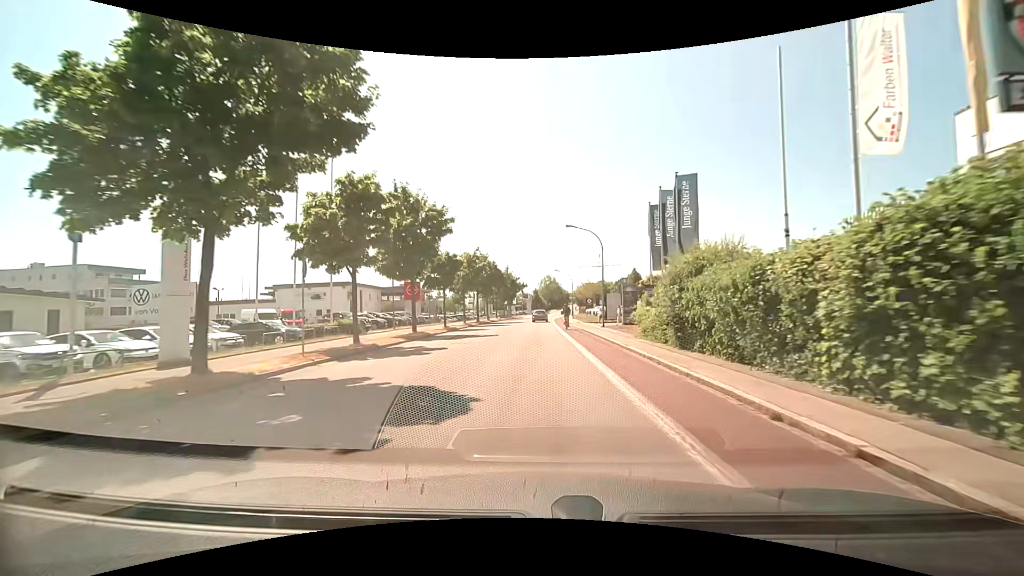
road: tertiary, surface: asphalt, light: Day
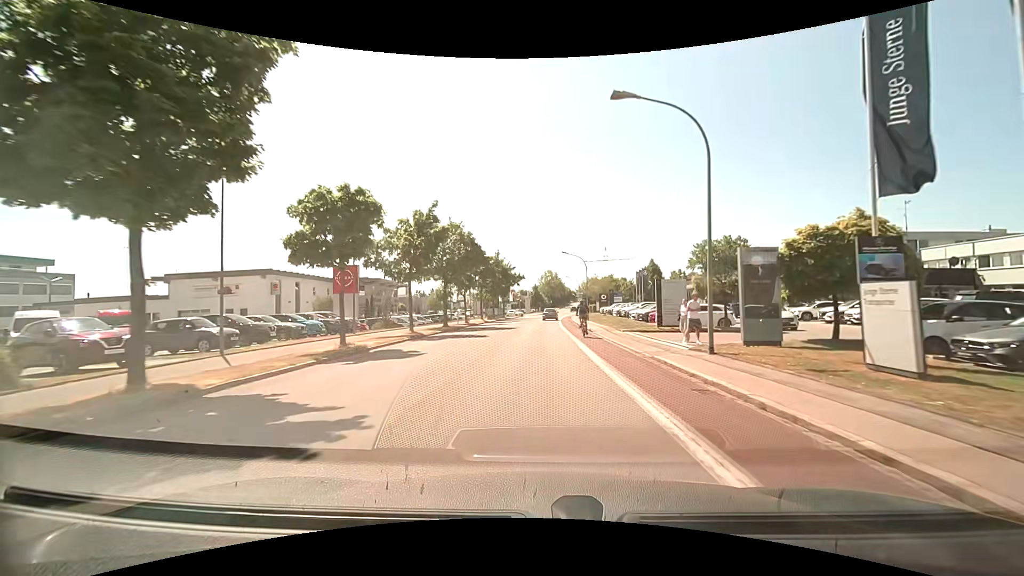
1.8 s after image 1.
(-0.2, +21.6) m; 0°
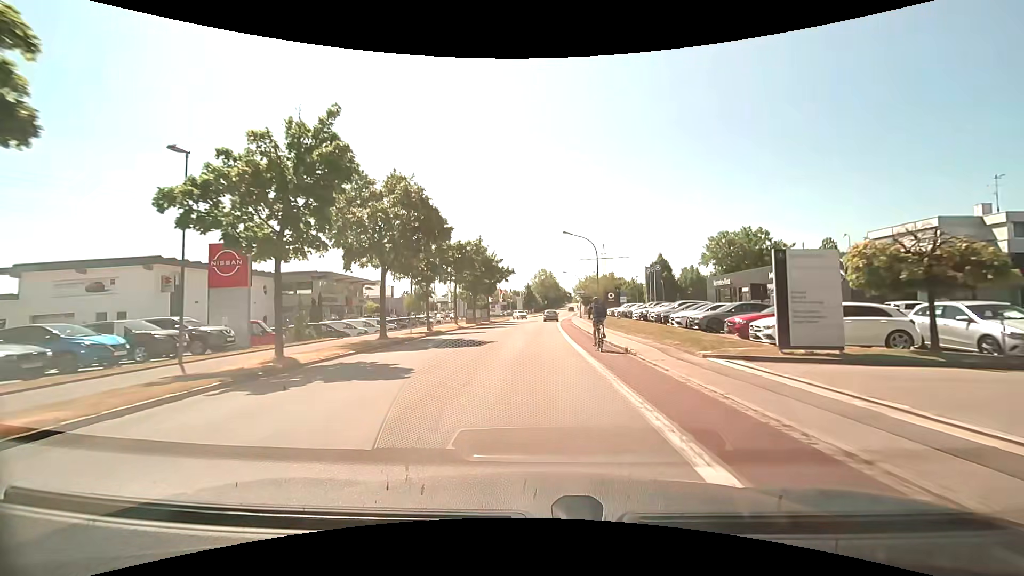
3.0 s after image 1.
(+0.1, +14.5) m; +1°
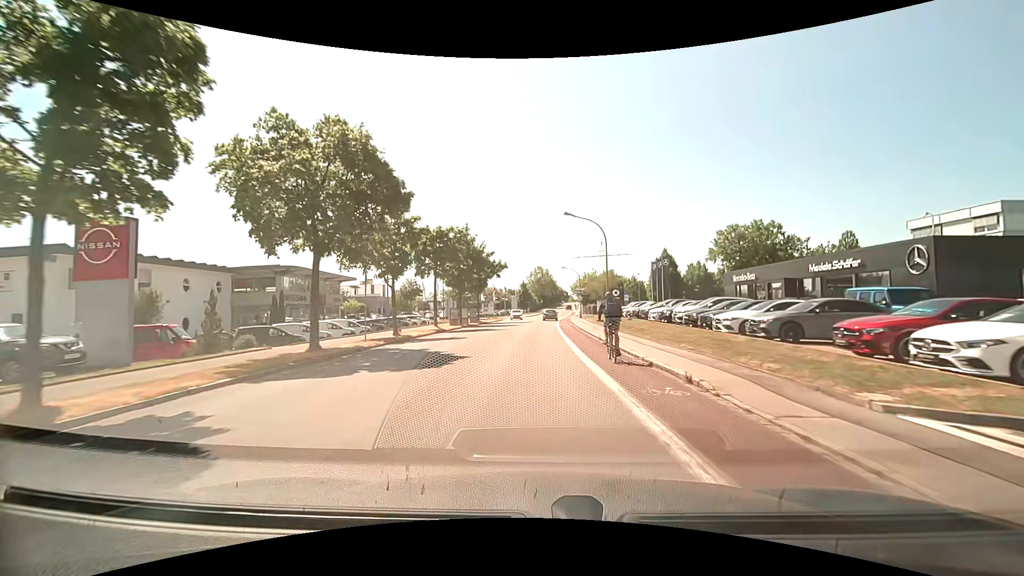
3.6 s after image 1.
(0.0, +7.2) m; +1°
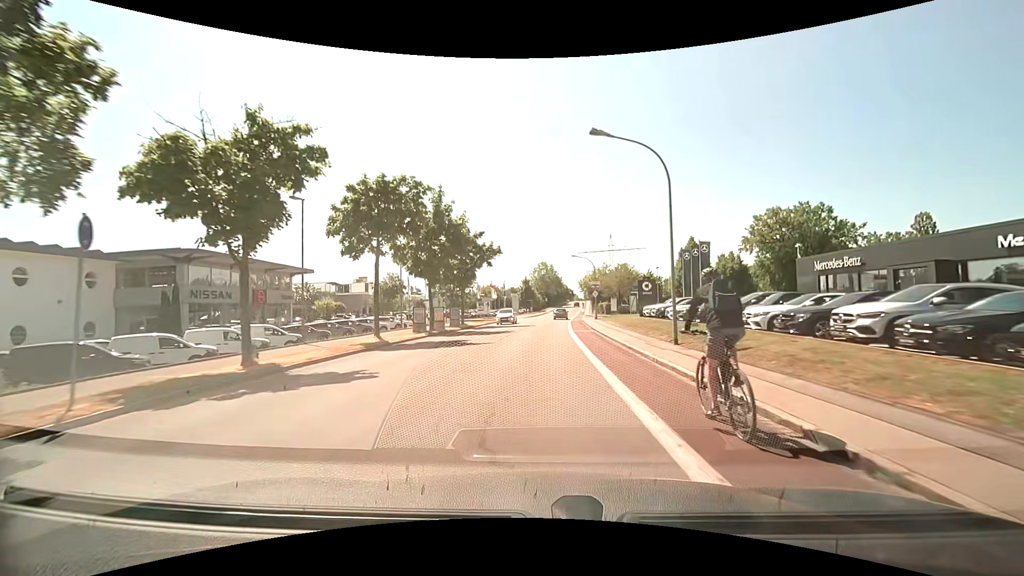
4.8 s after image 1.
(0.0, +14.4) m; -1°
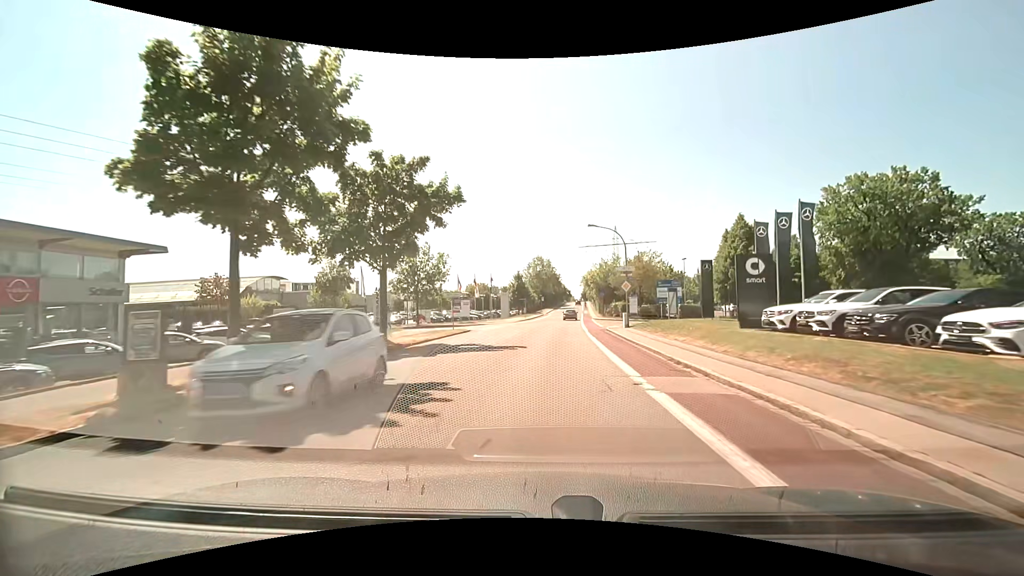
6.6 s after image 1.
(-0.1, +21.4) m; 0°
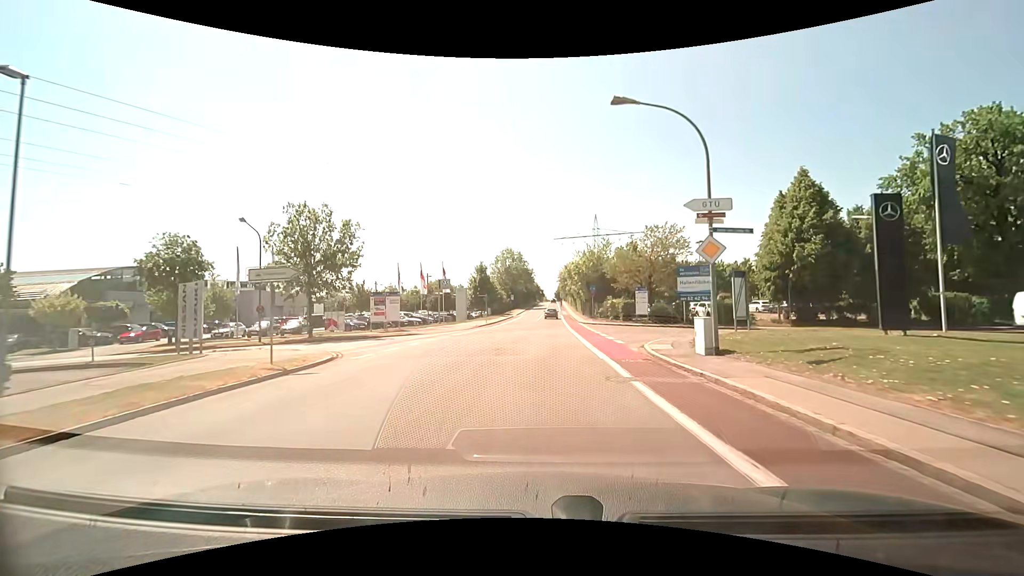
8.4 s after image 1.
(+0.6, +21.4) m; +3°
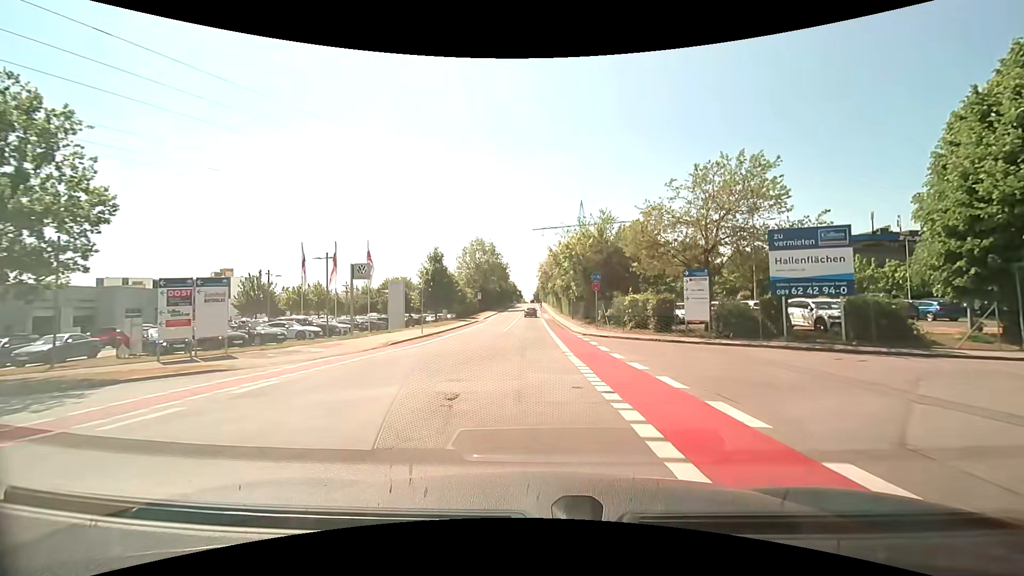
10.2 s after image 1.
(+0.5, +21.1) m; +2°
(0, +10) (0, +20) (0, +30) (0, +40) (0, +50) (-1, +60) (-1, +70) (-1, +80) (-1, +90) (-1, +100) m
